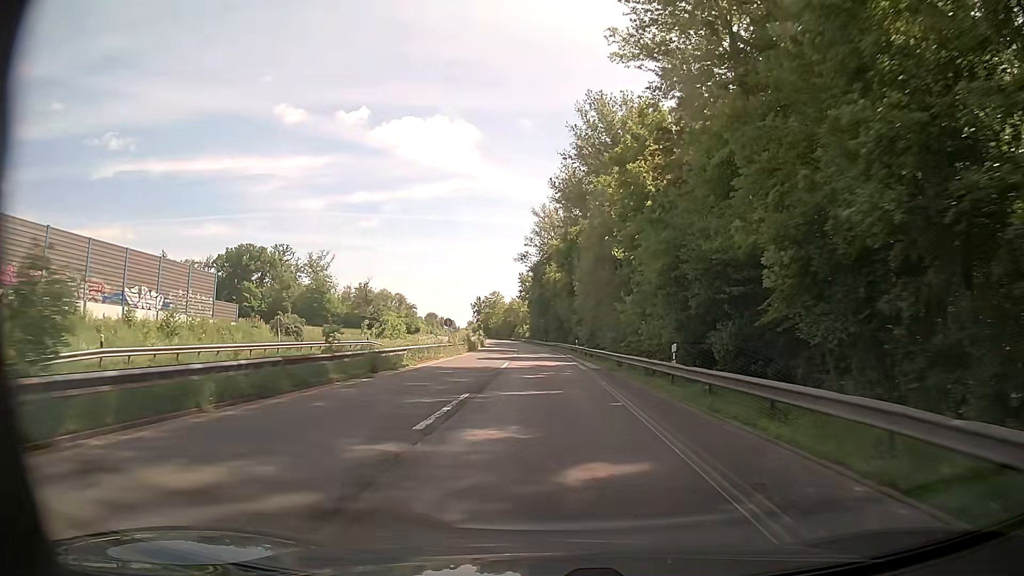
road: trunk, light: Day
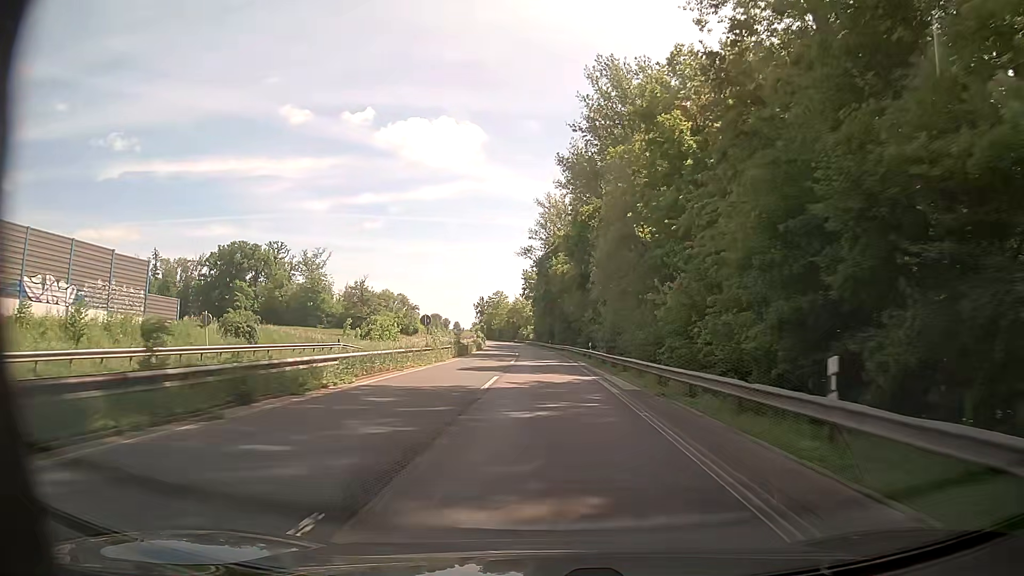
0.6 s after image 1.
(0.0, +10.5) m; 0°
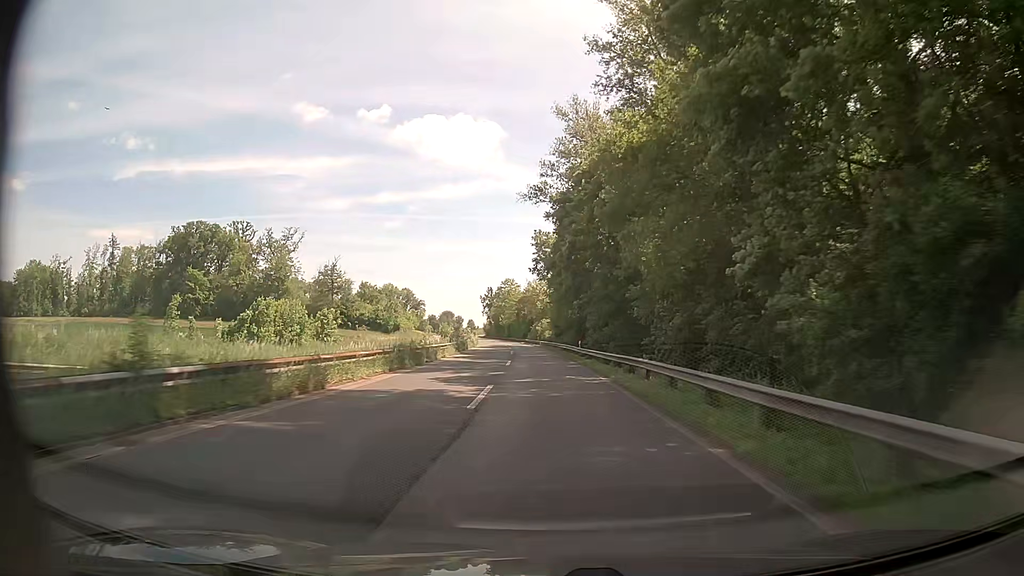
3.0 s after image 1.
(-0.3, +42.3) m; -1°
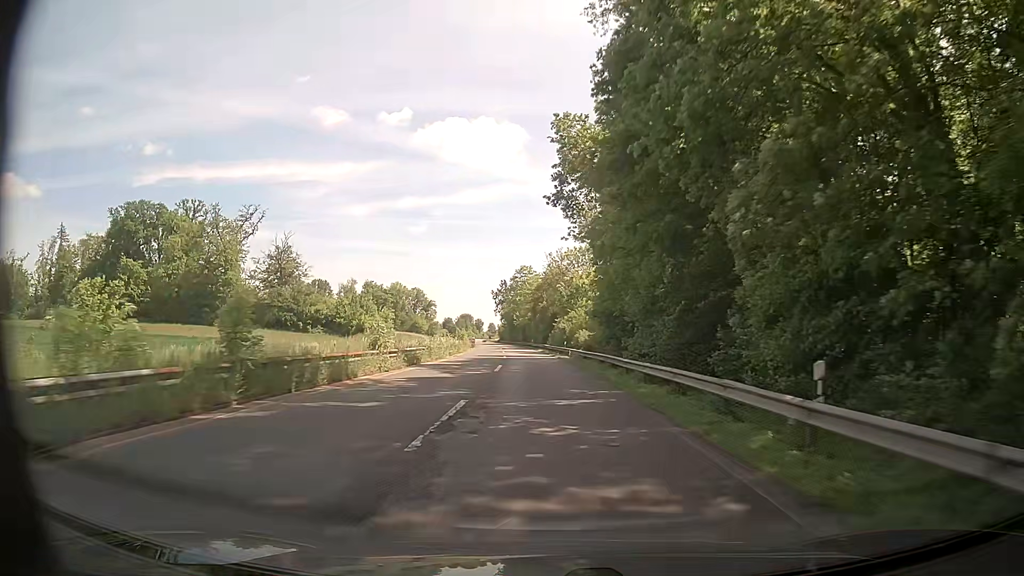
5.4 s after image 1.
(-0.9, +41.9) m; -3°
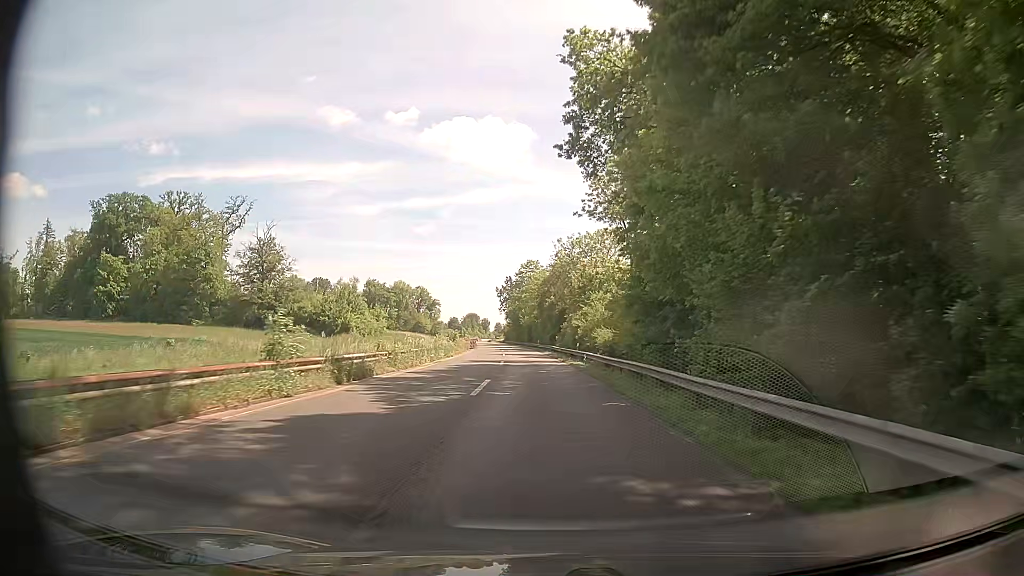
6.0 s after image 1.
(0.0, +10.4) m; 0°
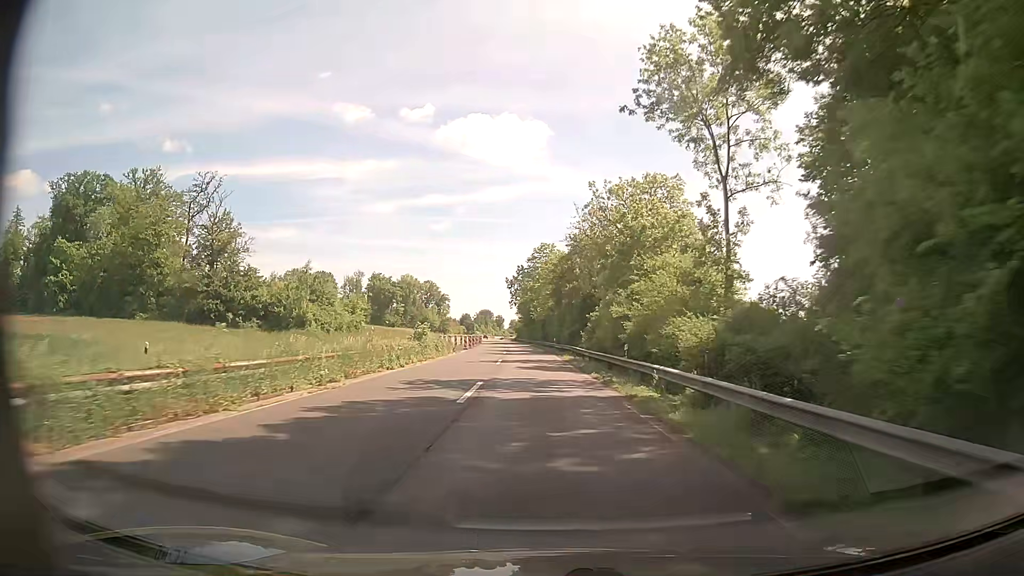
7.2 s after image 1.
(-0.4, +20.7) m; -2°
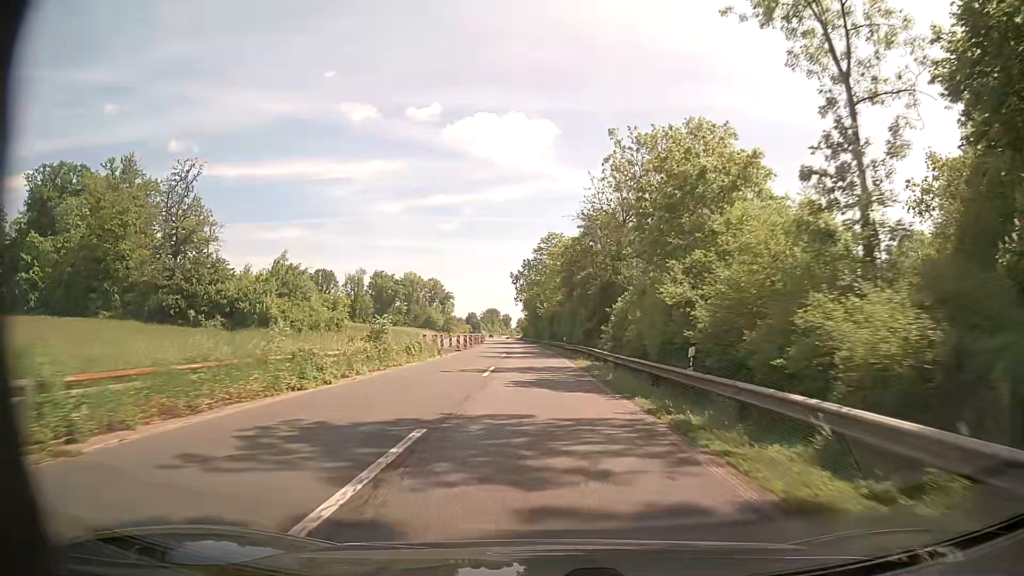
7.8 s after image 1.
(0.0, +10.3) m; 0°
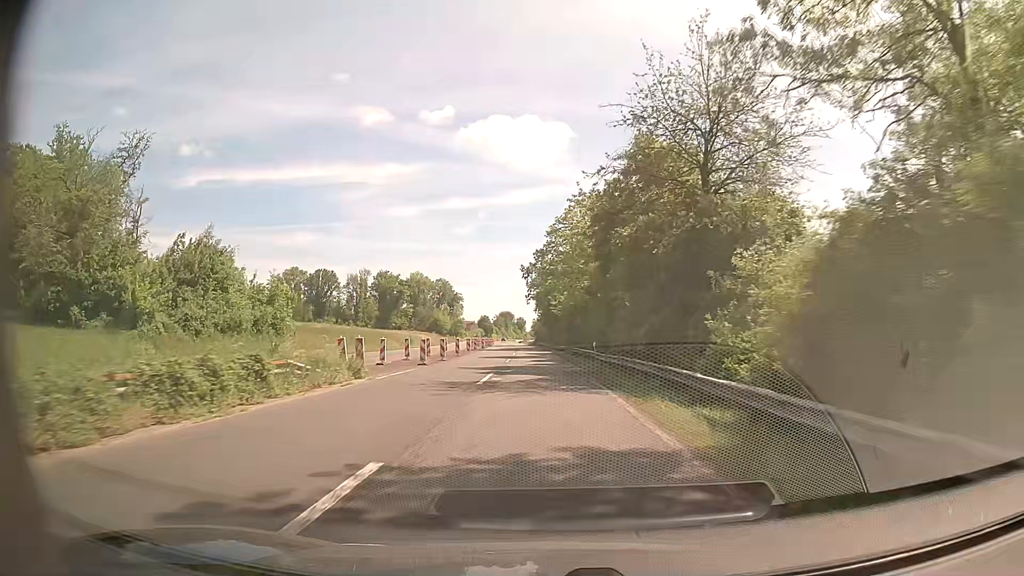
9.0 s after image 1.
(-0.3, +20.9) m; -2°
(0, +10) (0, +20) (0, +30) (0, +40) (-1, +50) (-1, +60) (-1, +70) (-2, +80) (-2, +90) (-3, +100) m
